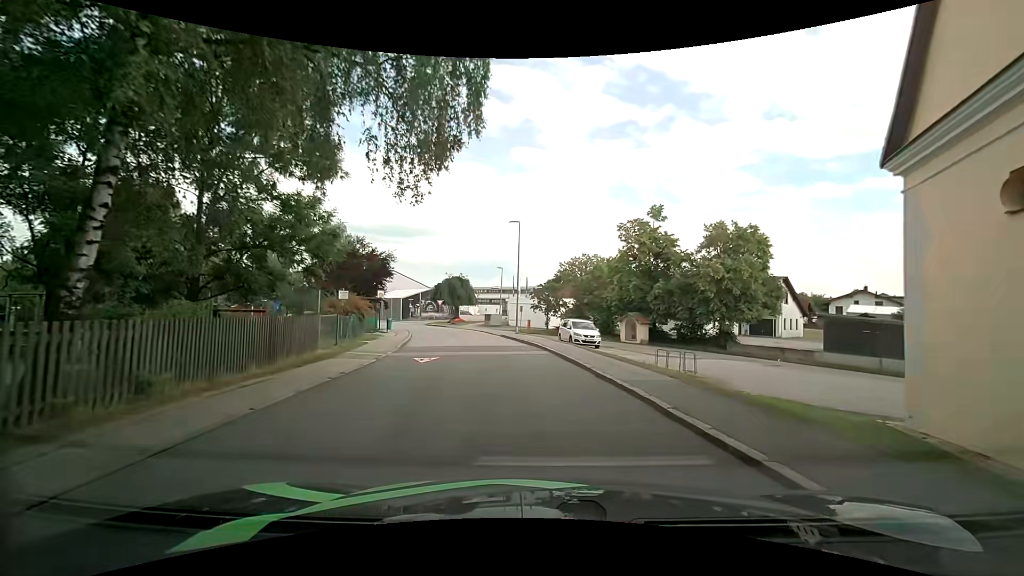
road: residential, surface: asphalt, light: Day
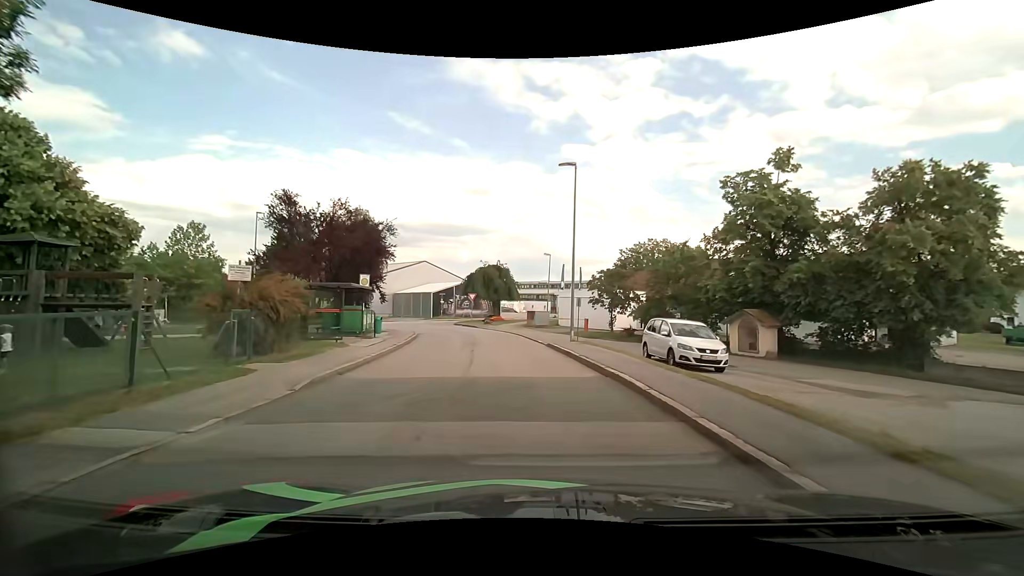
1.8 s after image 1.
(-0.7, +13.0) m; -6°
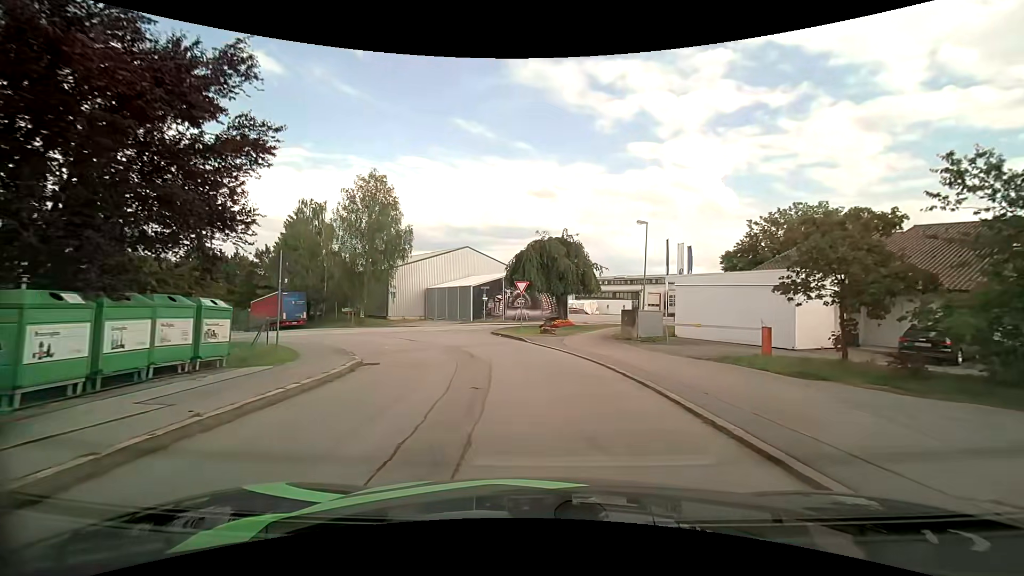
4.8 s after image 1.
(-1.6, +19.9) m; -8°
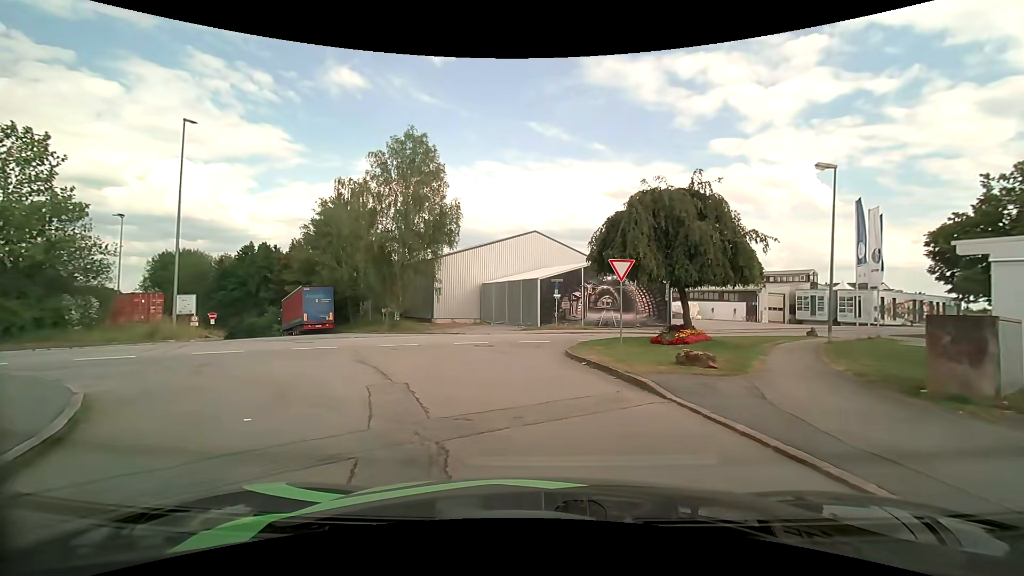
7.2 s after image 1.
(-0.9, +13.3) m; -8°
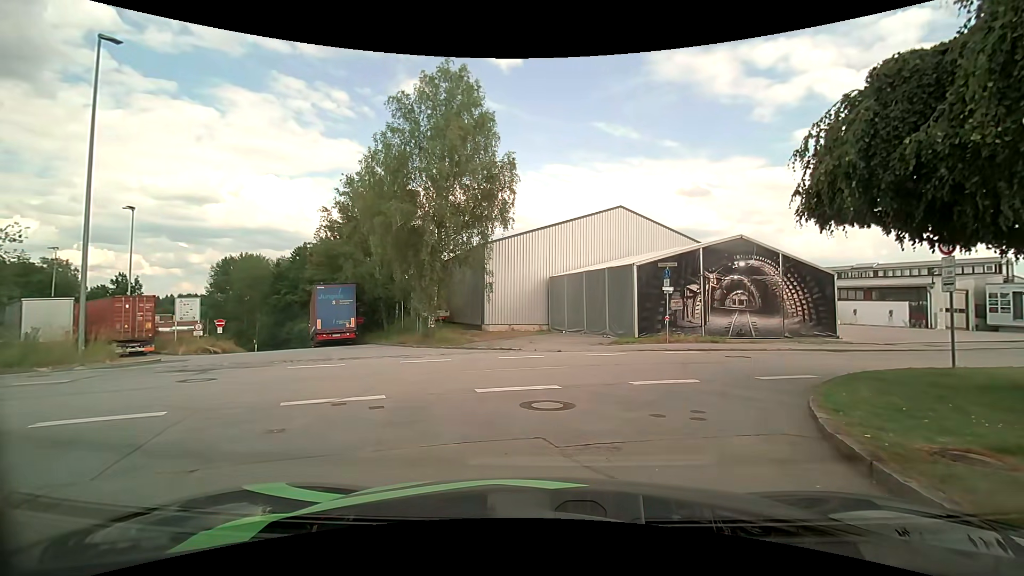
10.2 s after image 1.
(-0.9, +11.4) m; -7°
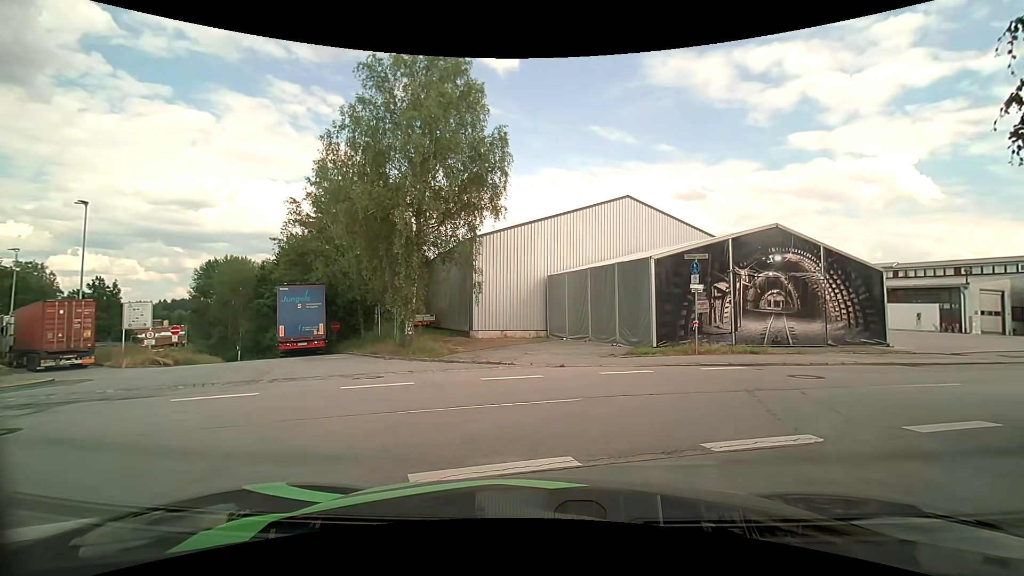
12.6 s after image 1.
(-0.1, +4.2) m; +1°
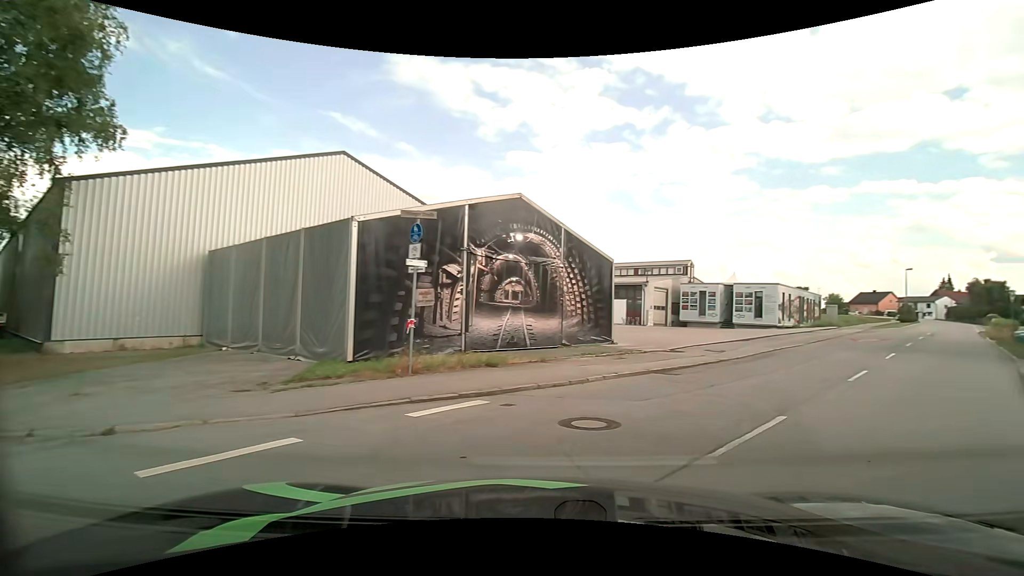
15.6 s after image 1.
(+1.2, +7.6) m; +27°
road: tertiary
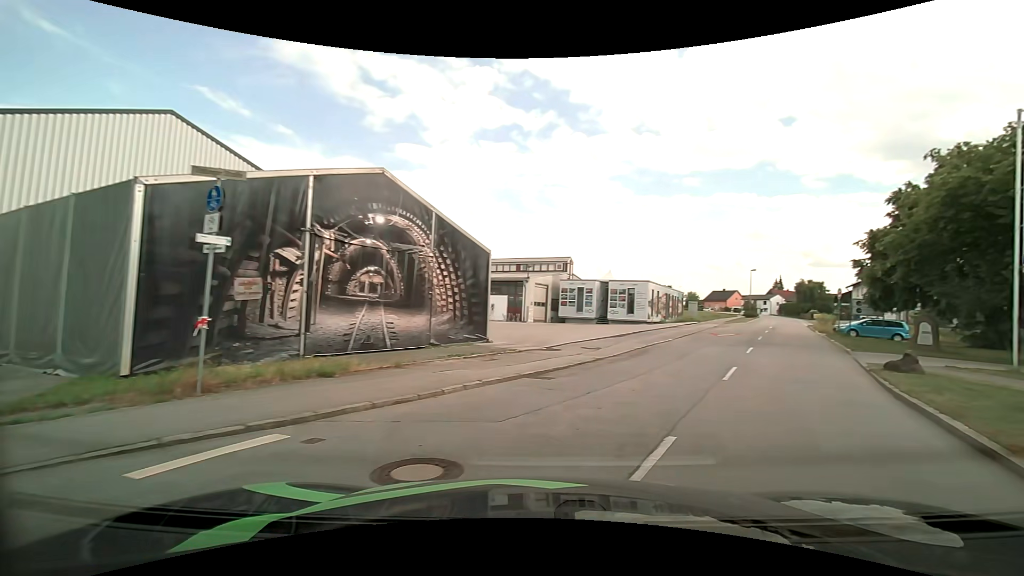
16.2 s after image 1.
(+0.2, +2.2) m; +13°
(+3, +9) (+8, +18) (+12, +27) (+17, +36) (+21, +45) (+26, +54) (+30, +63) (+35, +72) (+39, +81) (+44, +90) m
